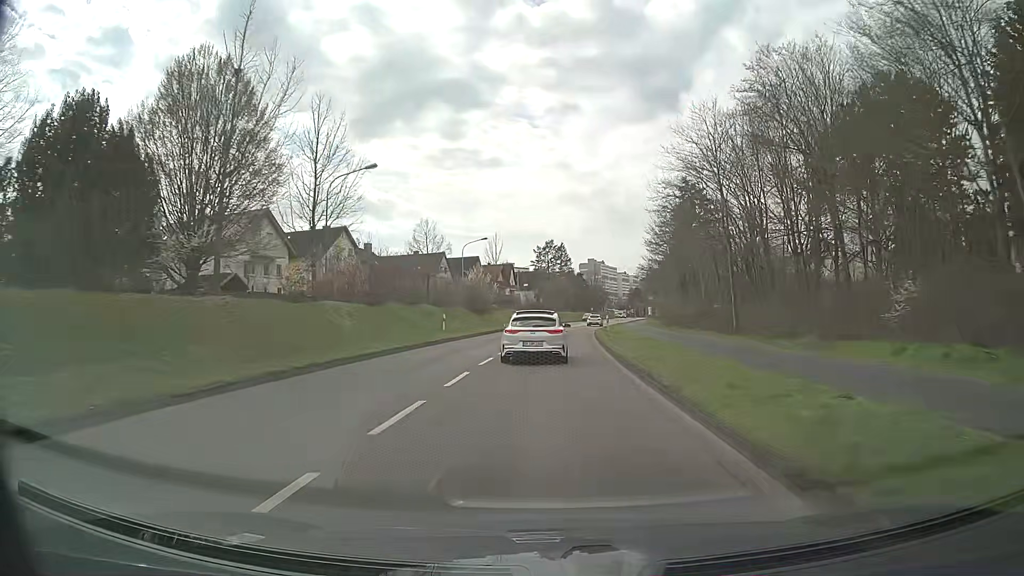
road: secondary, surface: asphalt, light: Day
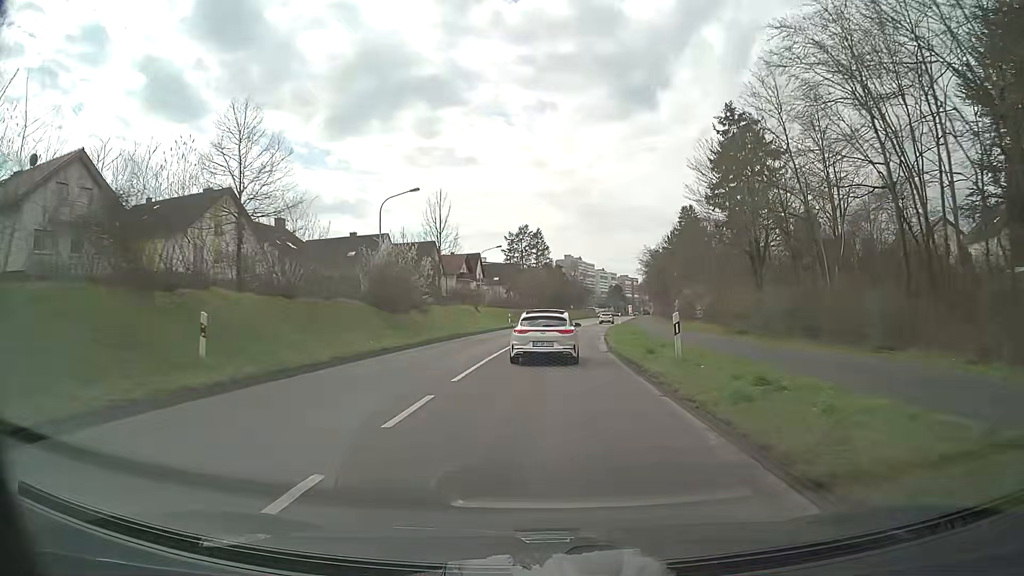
(+0.5, +25.6) m; +2°
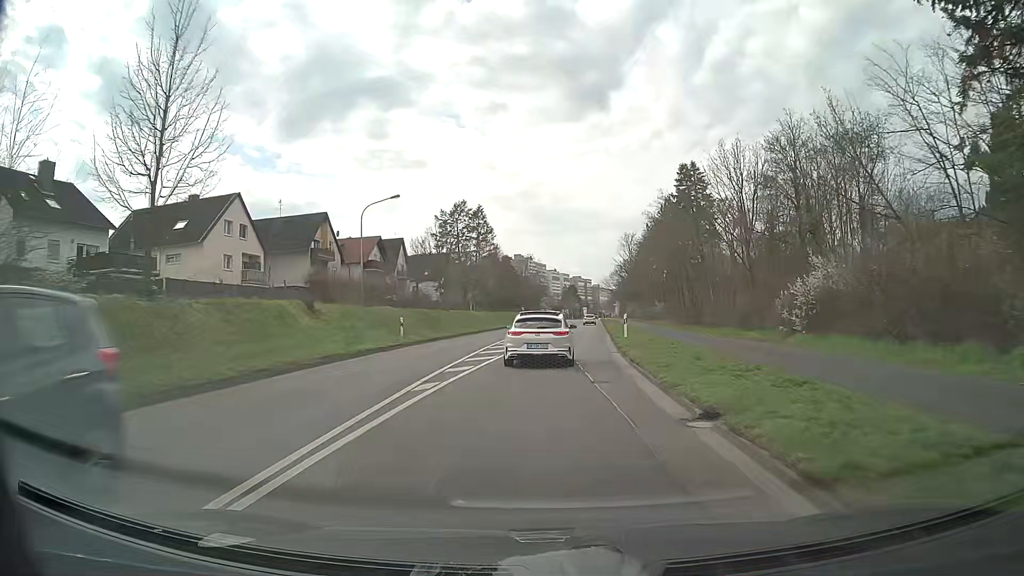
(+1.4, +33.3) m; +4°
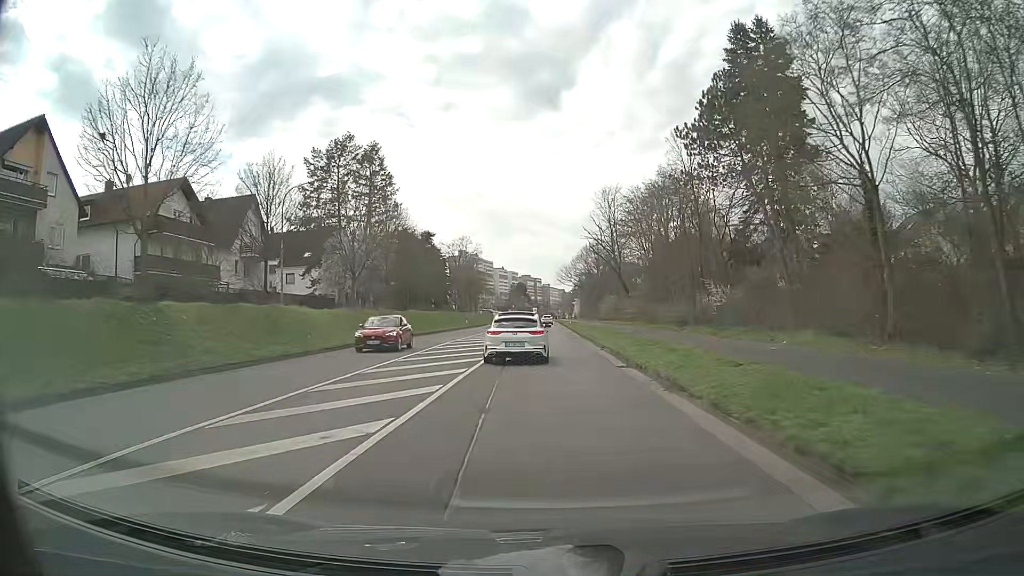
(+1.9, +40.8) m; +5°
(0, +10) (0, +20) (0, +30) (0, +40) (0, +50) (0, +60) (0, +70) (0, +80) (0, +90) (0, +100) m
